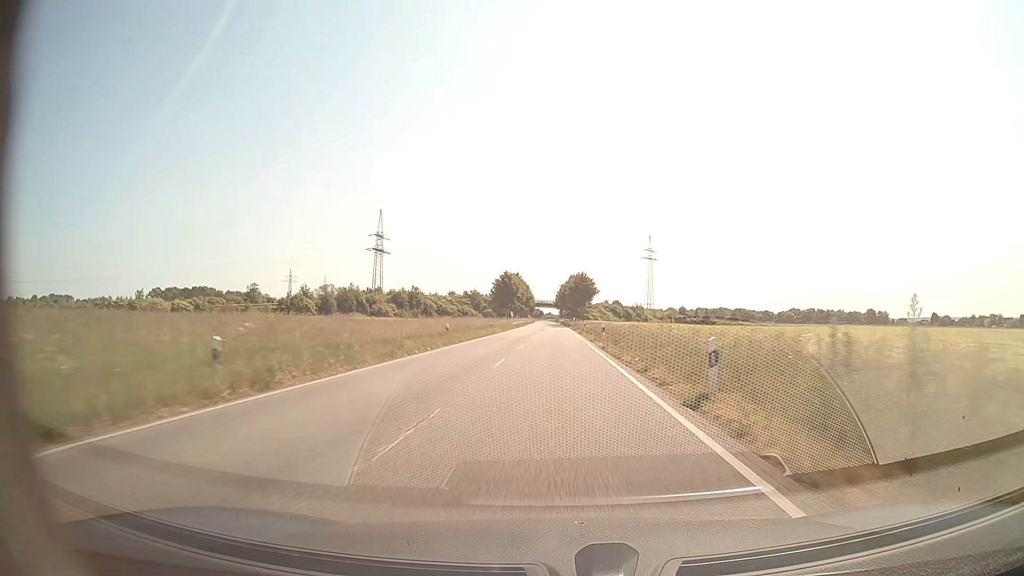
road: secondary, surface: asphalt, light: Day
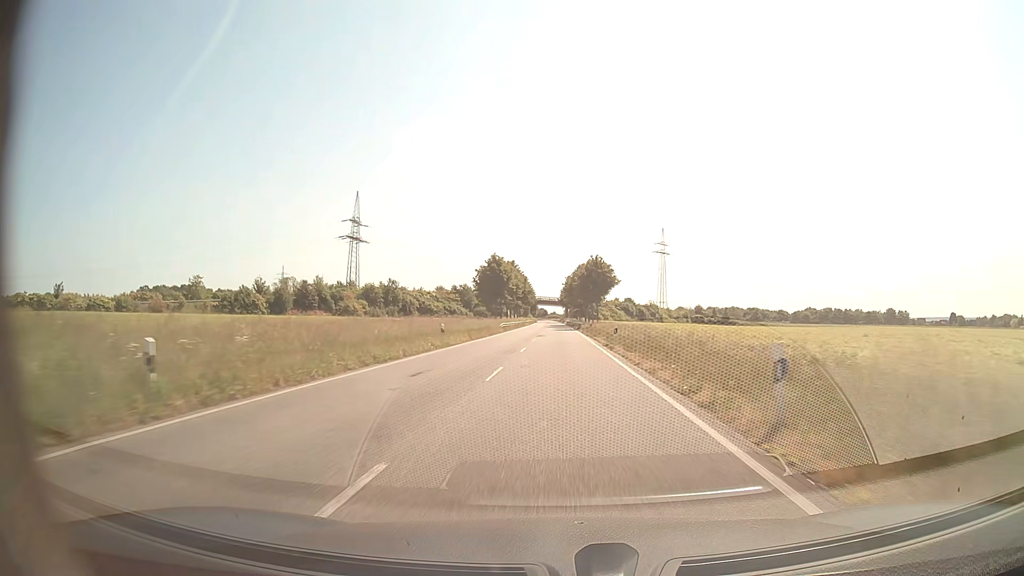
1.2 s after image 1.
(-0.1, +28.1) m; 0°
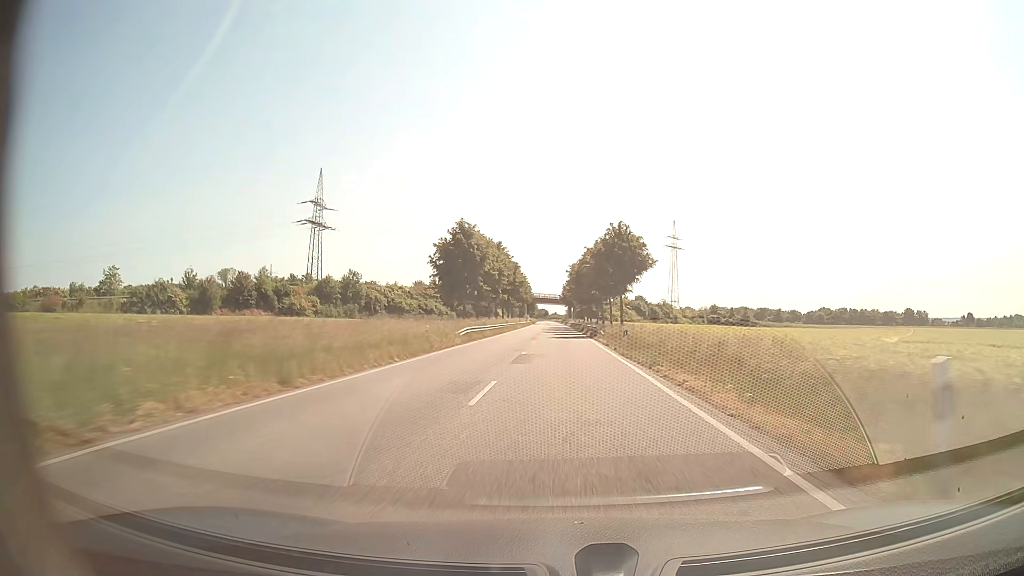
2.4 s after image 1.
(0.0, +28.2) m; 0°
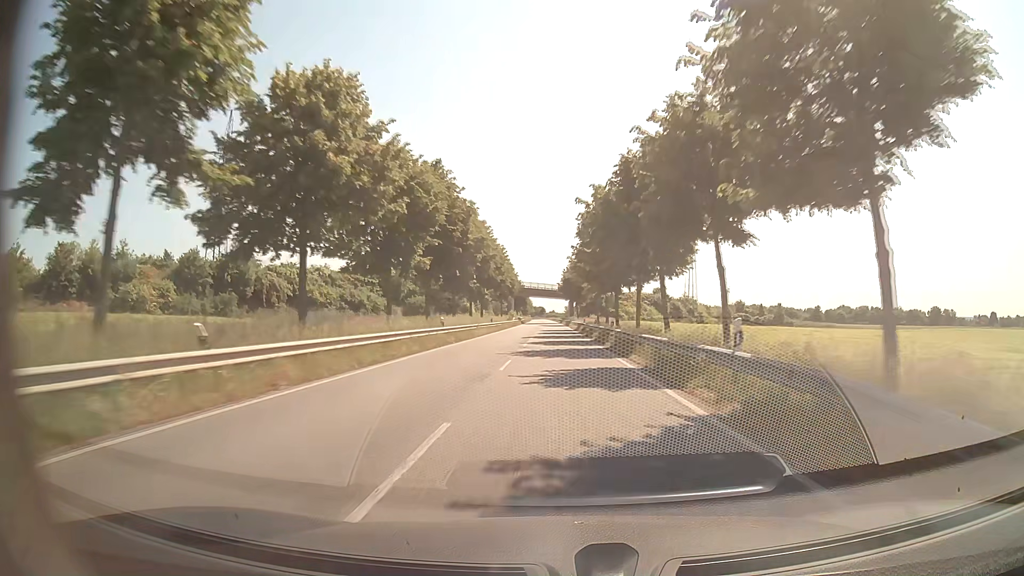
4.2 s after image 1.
(+0.1, +42.5) m; 0°
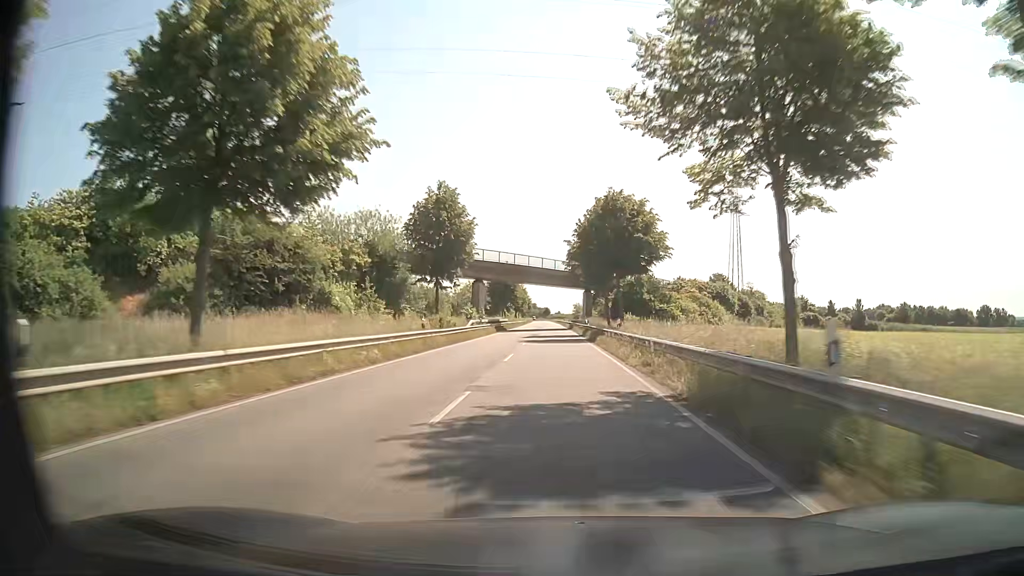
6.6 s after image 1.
(-0.2, +56.7) m; 0°
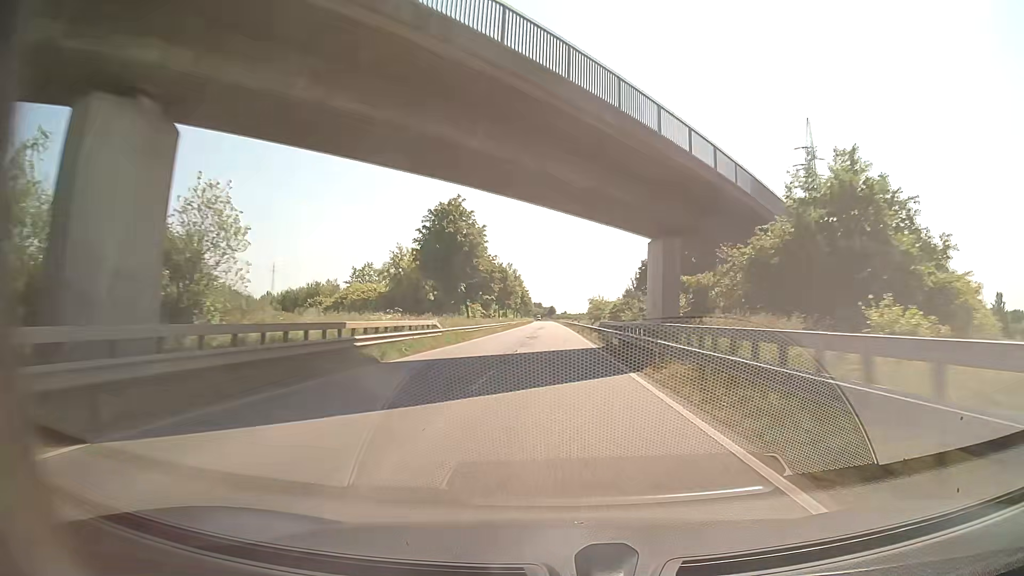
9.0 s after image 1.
(-0.4, +56.7) m; -1°
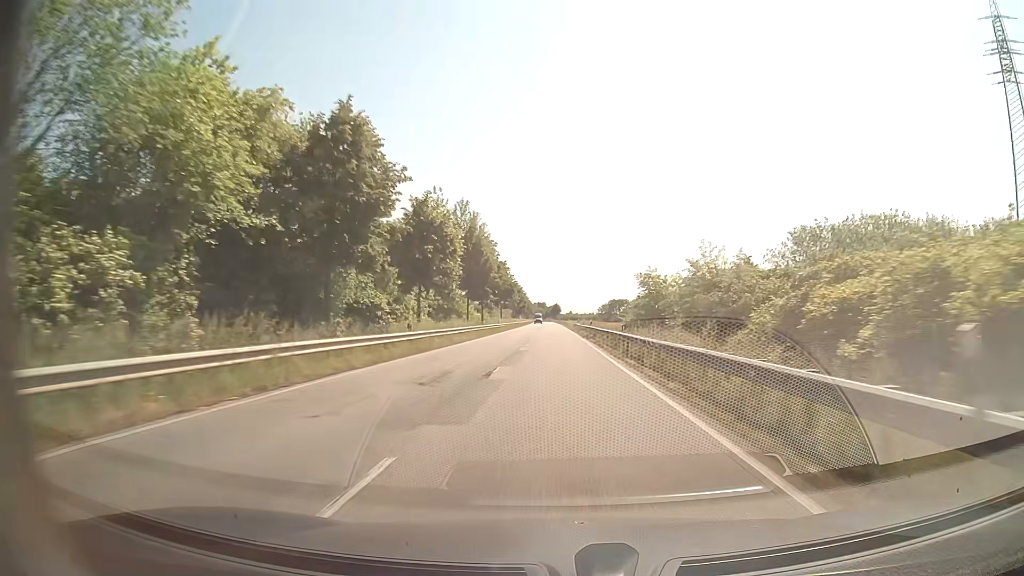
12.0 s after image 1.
(-0.3, +71.3) m; 0°
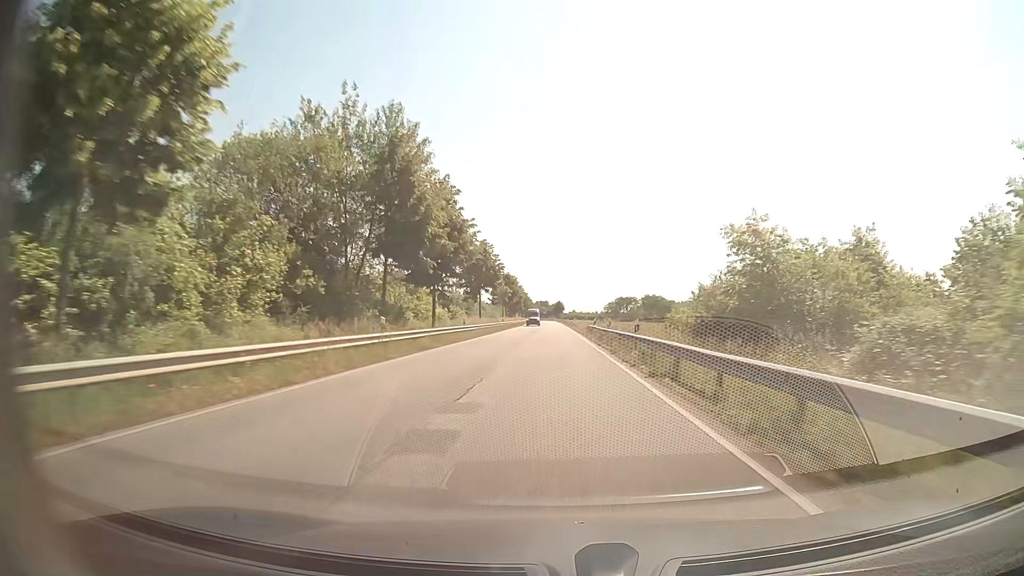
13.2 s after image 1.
(-0.1, +28.6) m; 0°
(0, +10) (0, +20) (0, +30) (0, +40) (0, +50) (0, +60) (-1, +70) (-1, +80) (-1, +90) (-1, +100) m
